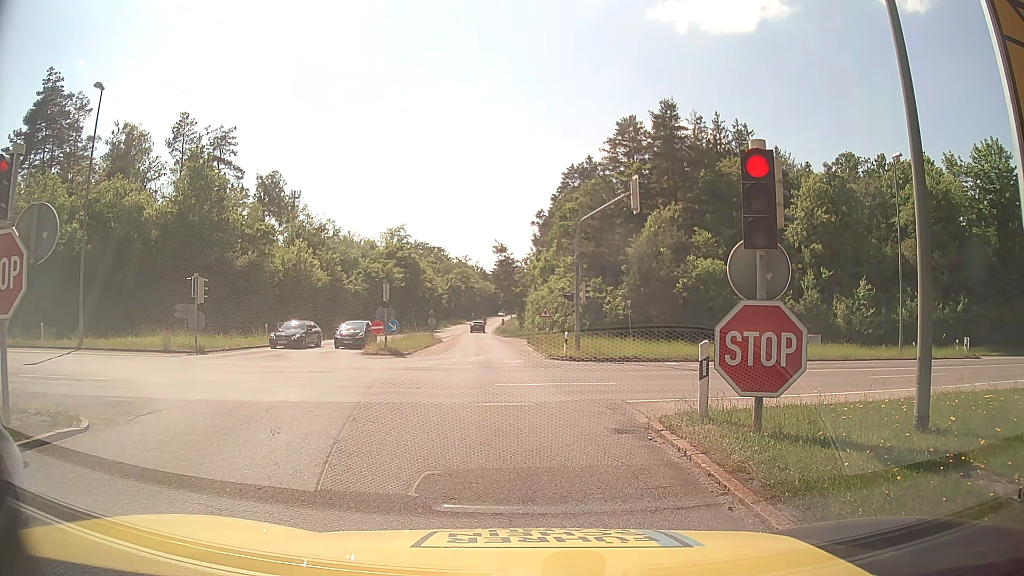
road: motorway_link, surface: asphalt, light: Day
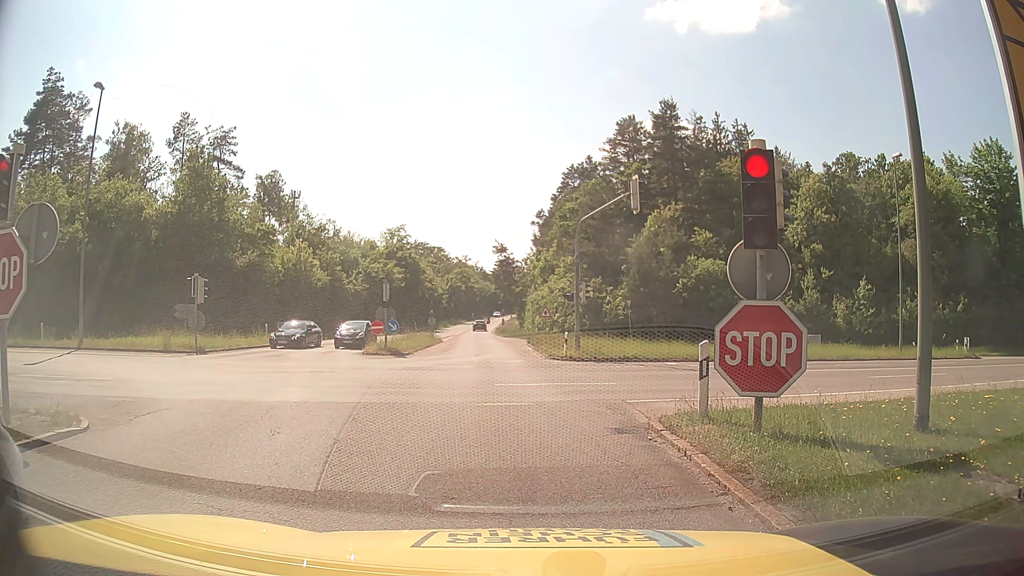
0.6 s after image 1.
(0.0, 0.0) m; 0°
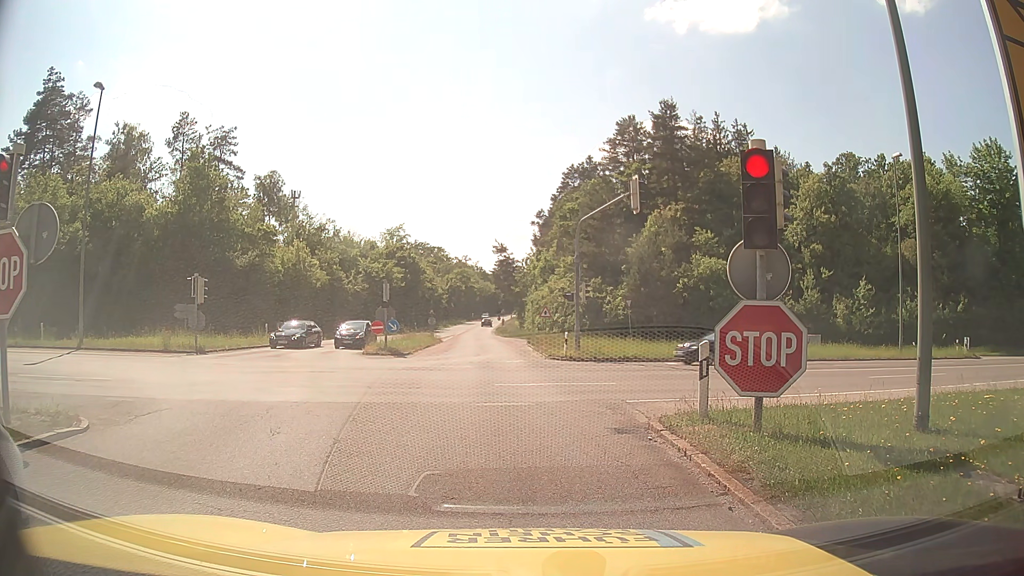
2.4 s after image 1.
(0.0, 0.0) m; 0°
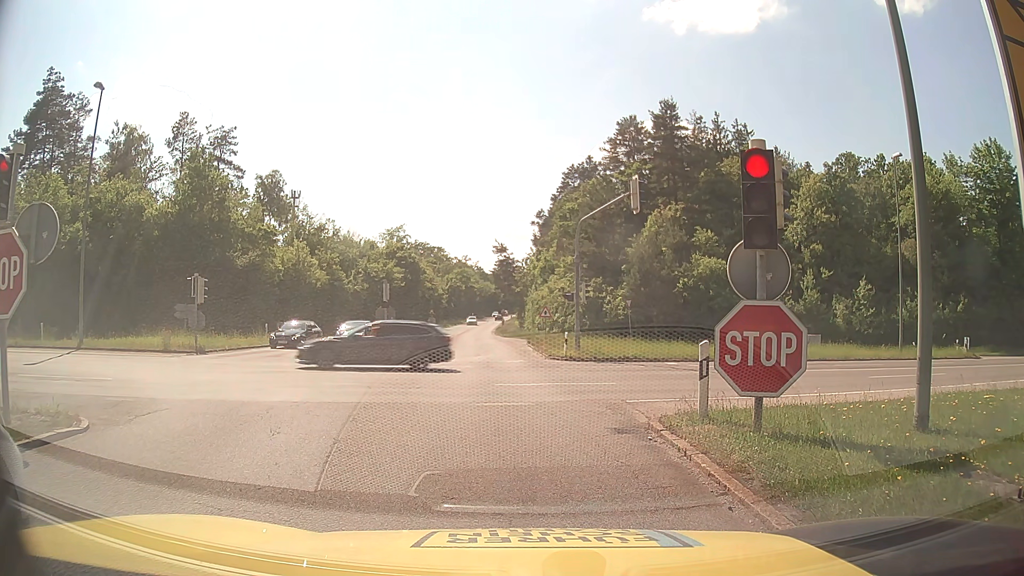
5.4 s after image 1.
(0.0, 0.0) m; 0°
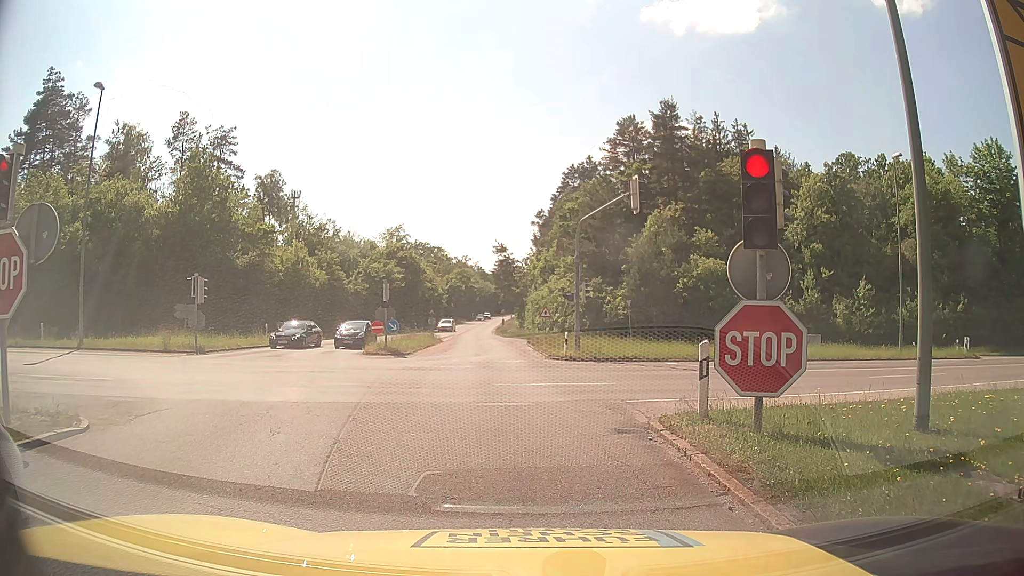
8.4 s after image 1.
(0.0, 0.0) m; 0°
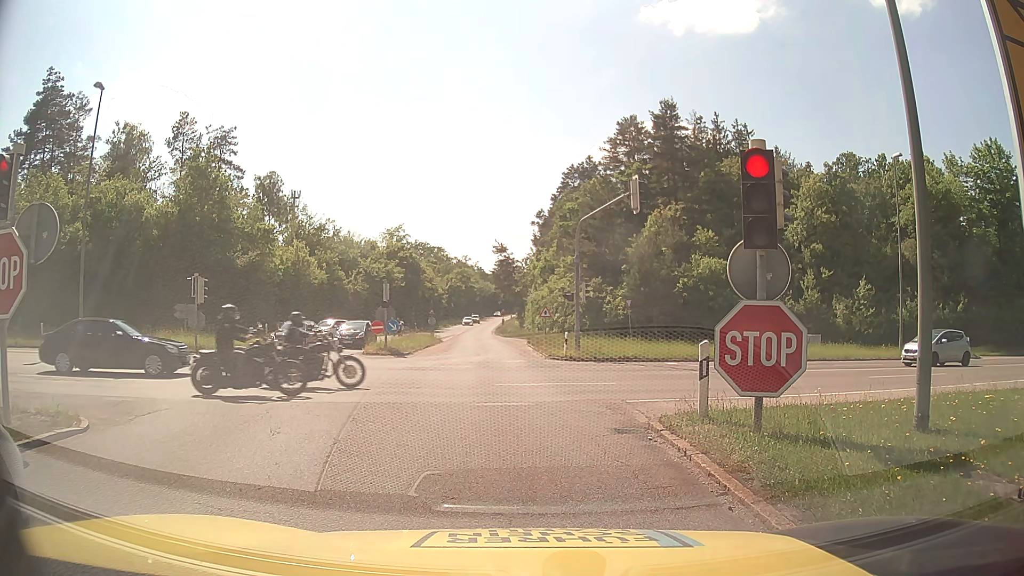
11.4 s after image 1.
(0.0, 0.0) m; 0°
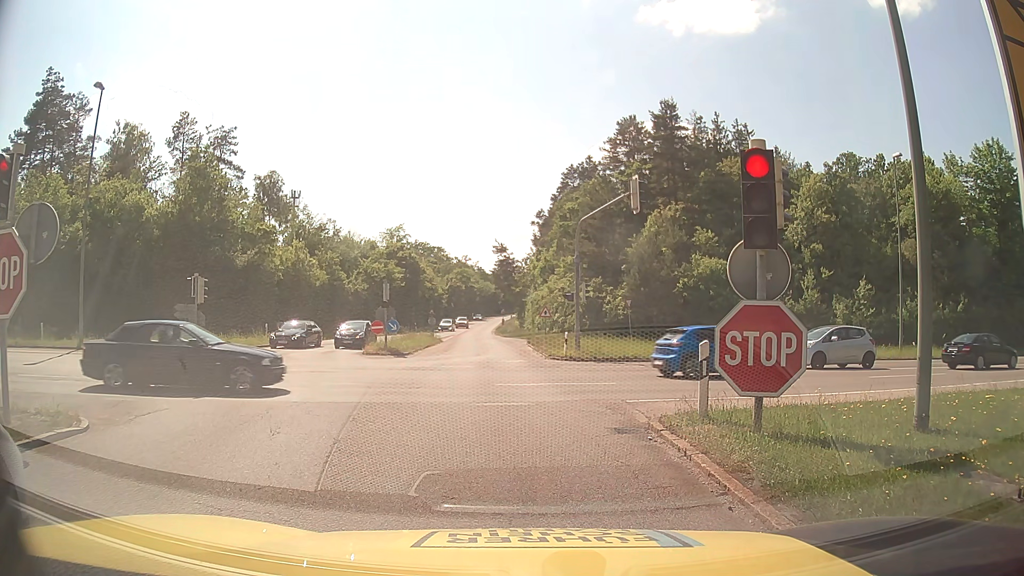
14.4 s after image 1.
(0.0, 0.0) m; 0°
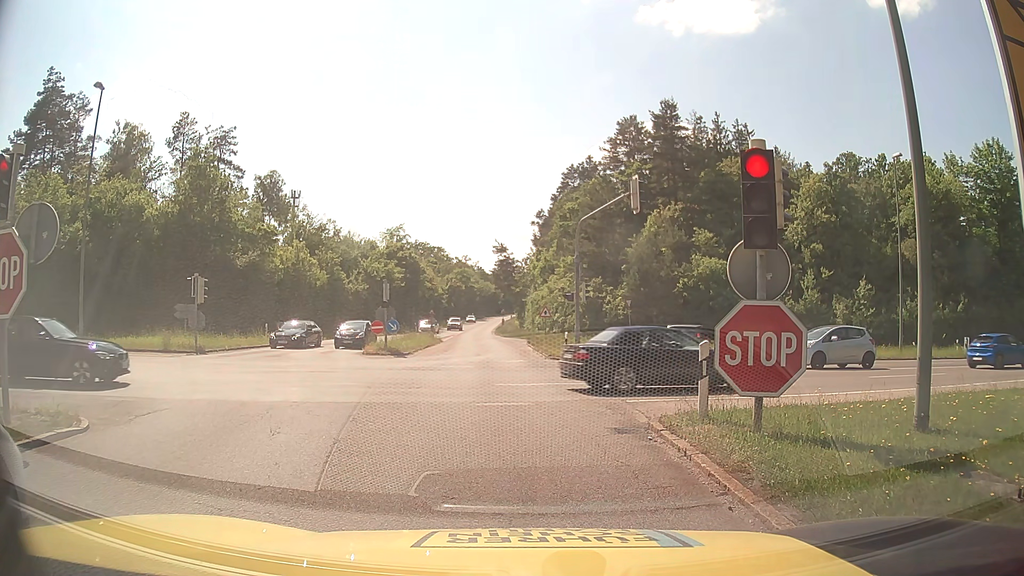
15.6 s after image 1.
(0.0, 0.0) m; 0°
(0, +10) (-1, +20) (-2, +30) (-3, +40) (-4, +50) (-4, +60) (-5, +70) (-6, +80) (-6, +90) (-7, +100) m
